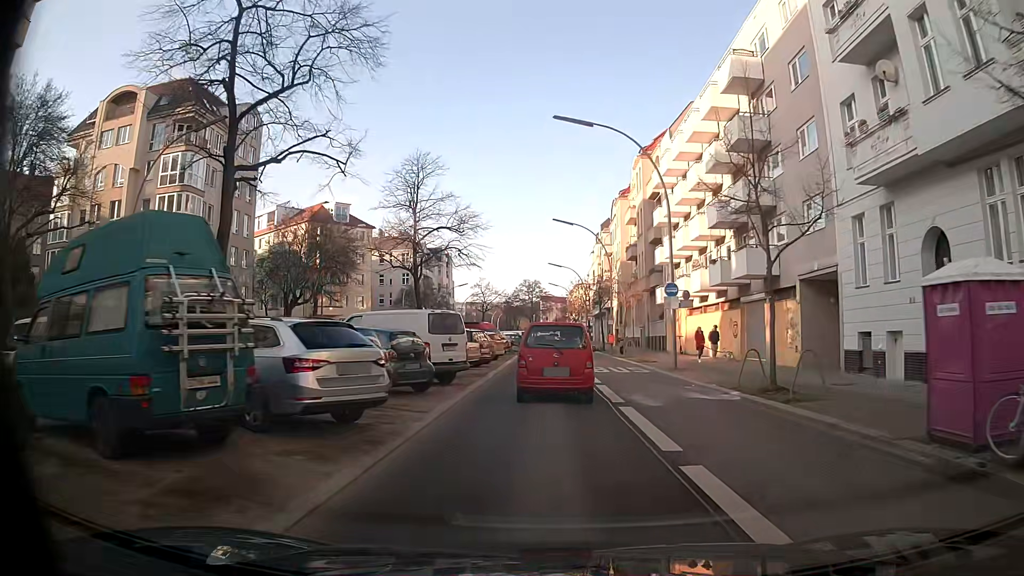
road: secondary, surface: asphalt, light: Day
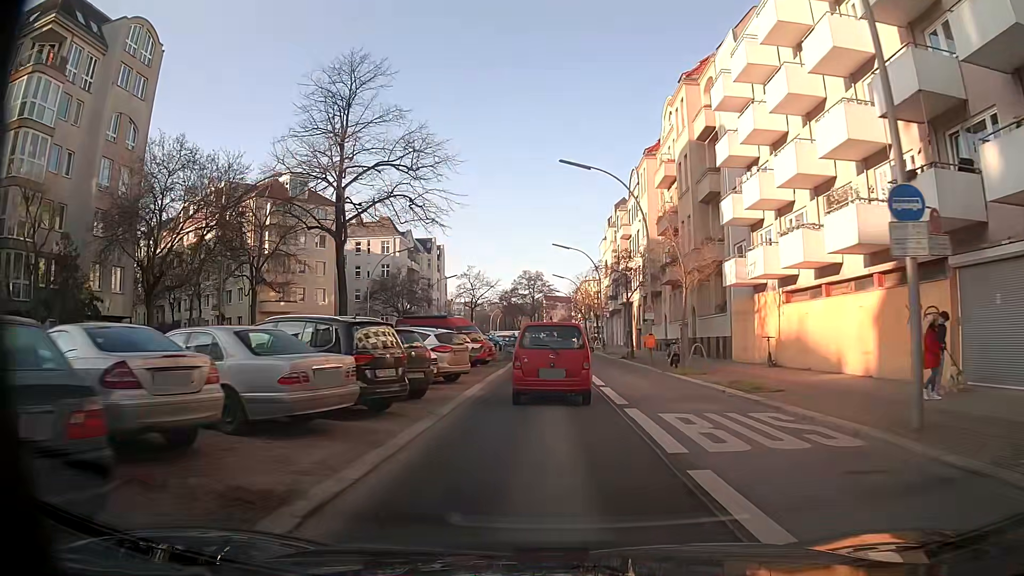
(-0.1, +18.3) m; 0°
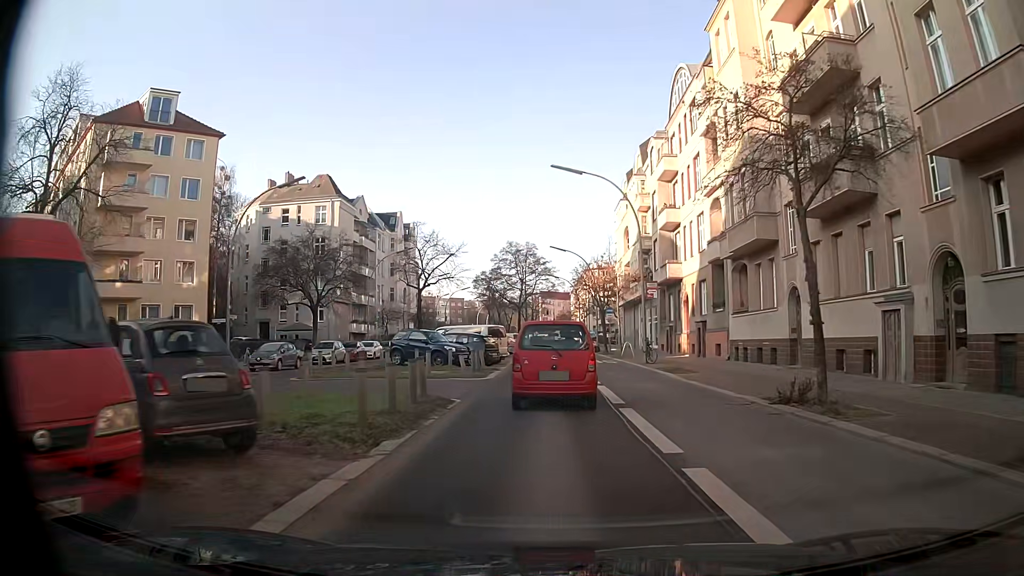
(-0.2, +29.9) m; 0°
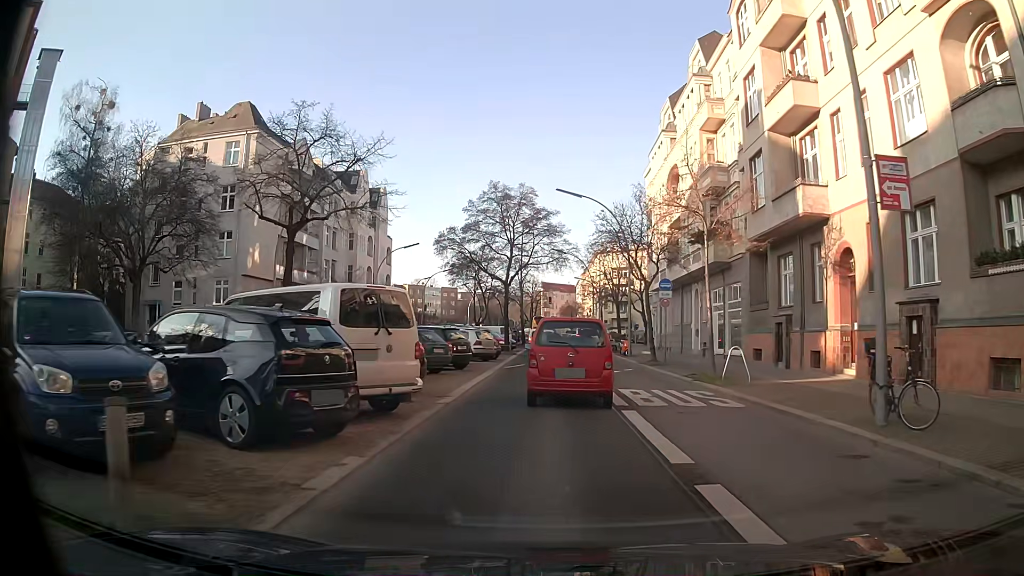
(-0.3, +24.6) m; -1°
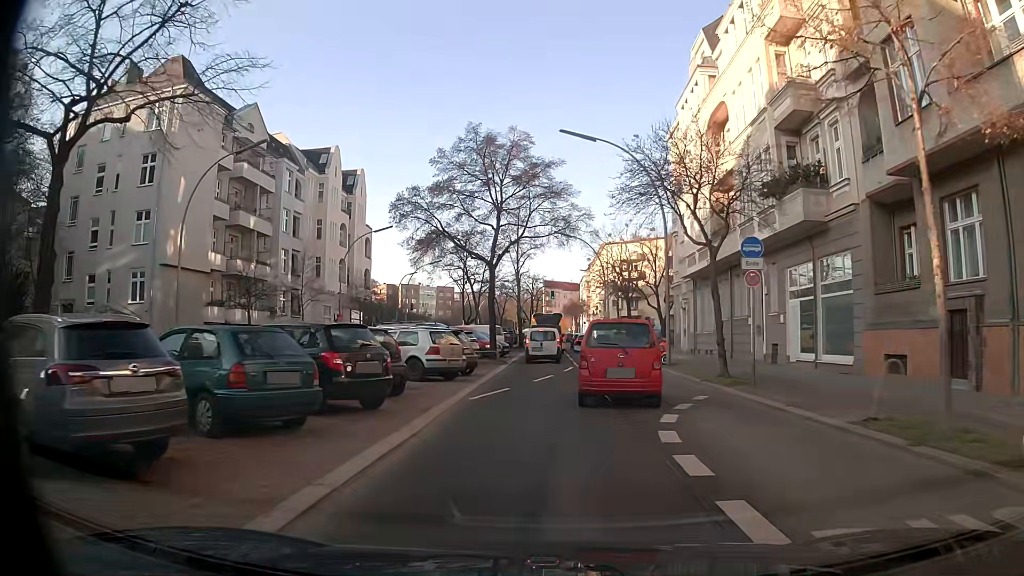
(+0.1, +12.6) m; +1°
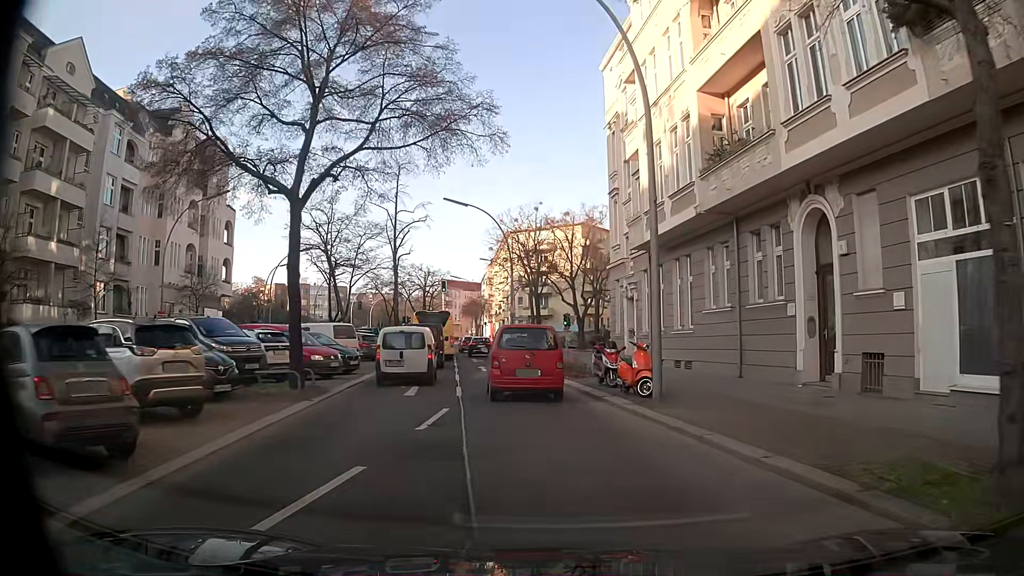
(+0.5, +15.8) m; +7°
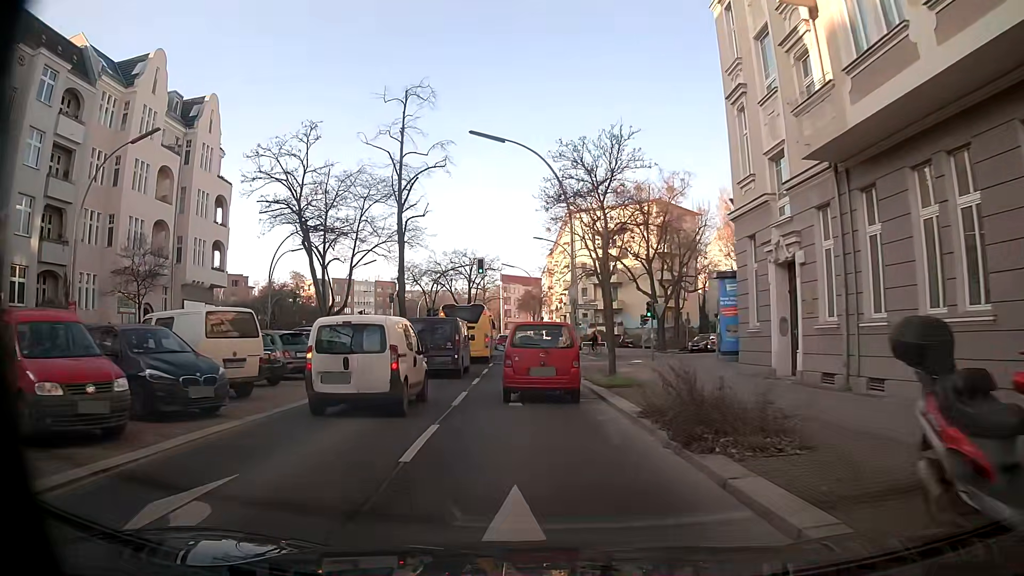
(-0.4, +15.1) m; -5°
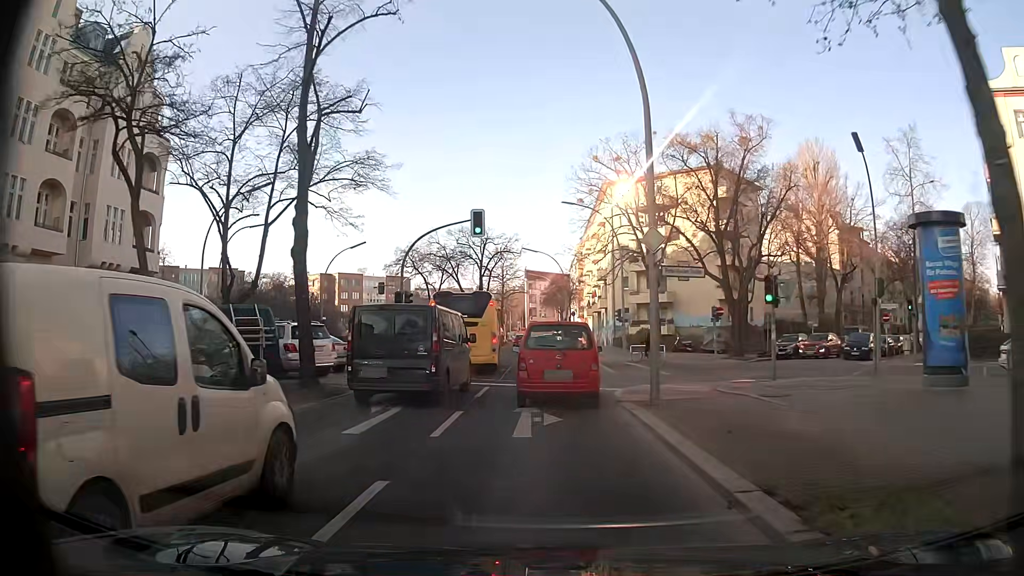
(-0.2, +16.1) m; -2°
(0, +10) (0, +20) (0, +30) (0, +40) (0, +50) (-2, +60) (-2, +70) (-3, +80) (-3, +90) (-3, +100) m
